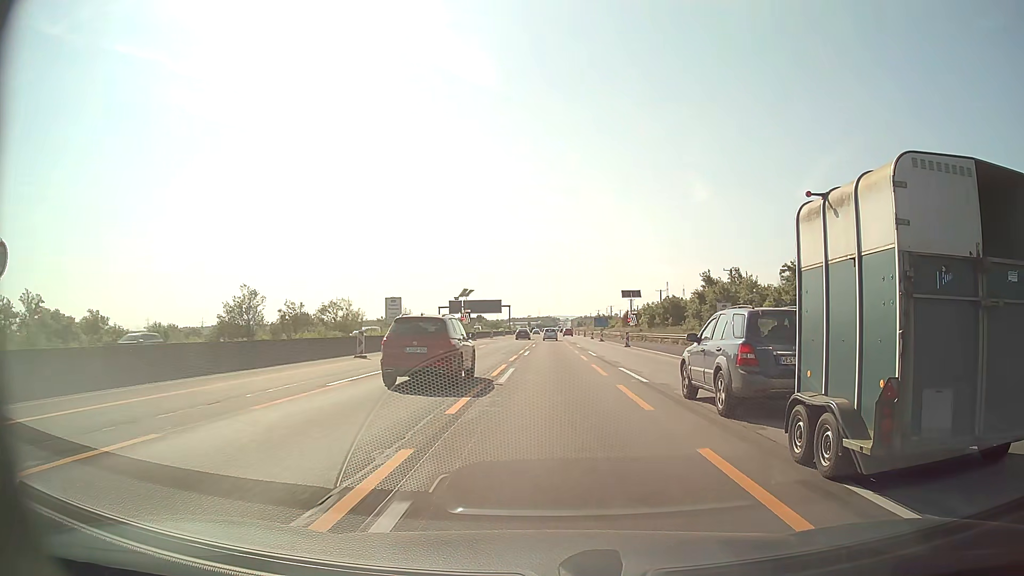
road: motorway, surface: asphalt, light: Day
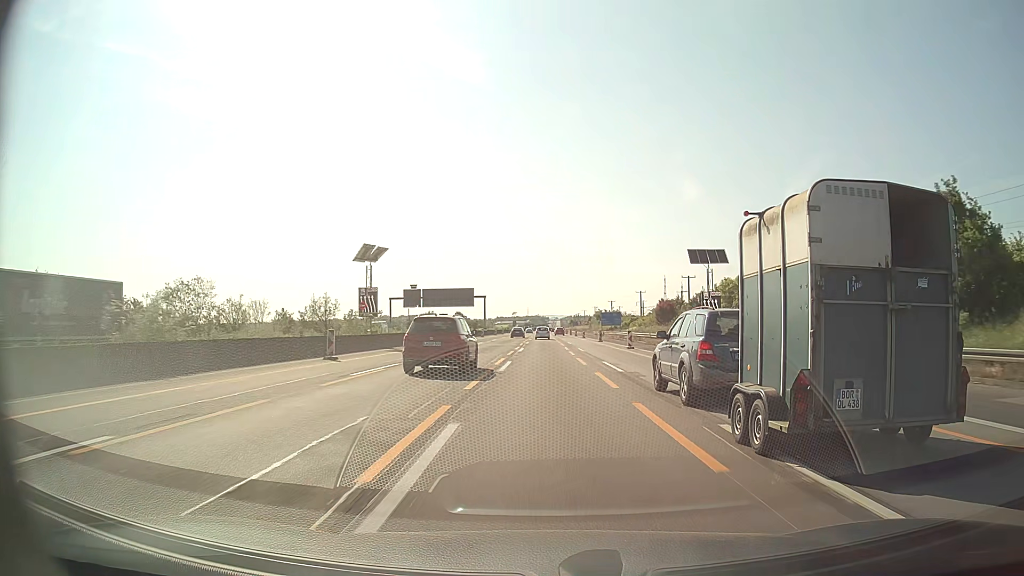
(+0.3, +49.7) m; +1°
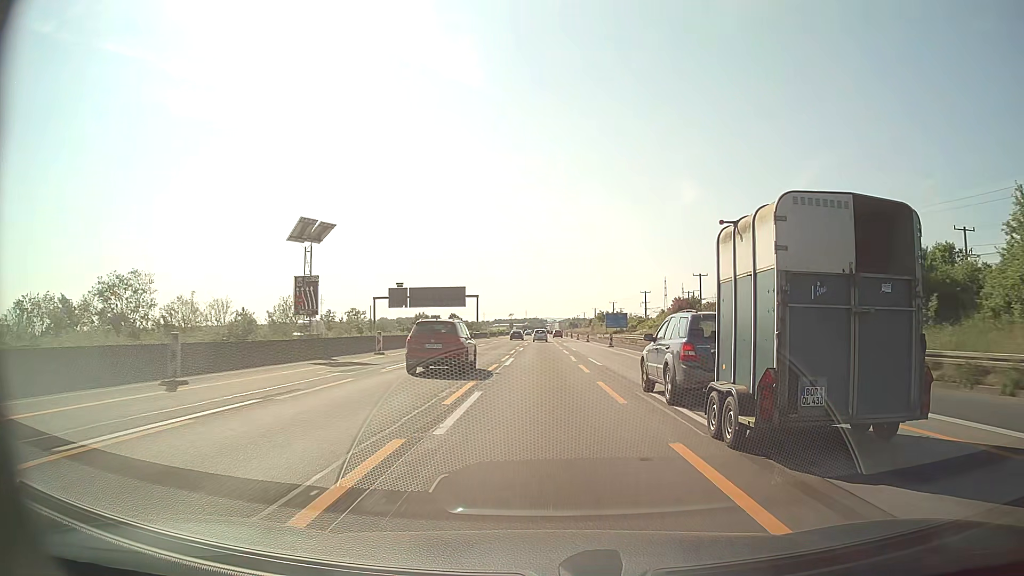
(0.0, +12.3) m; 0°
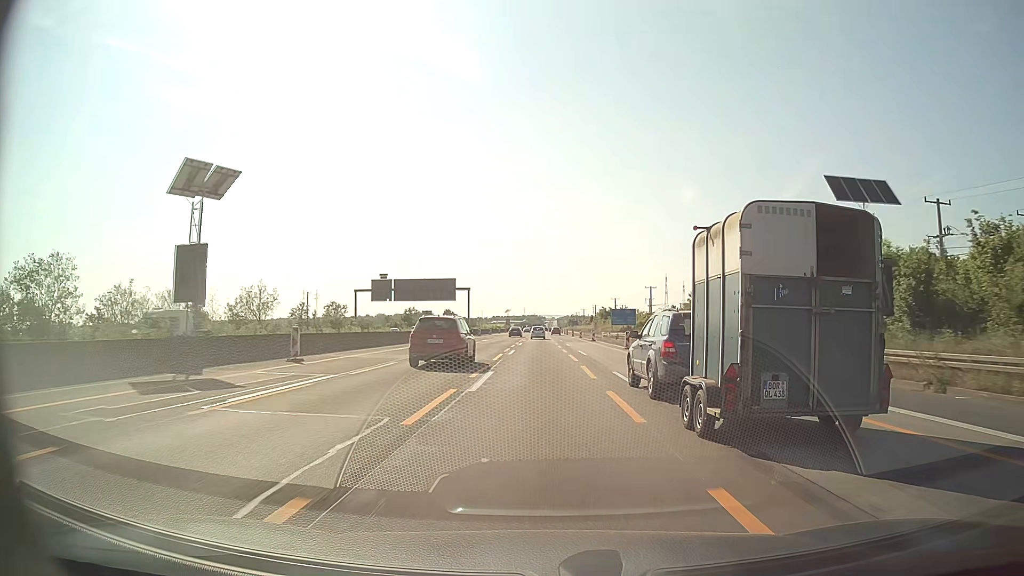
(0.0, +12.2) m; 0°
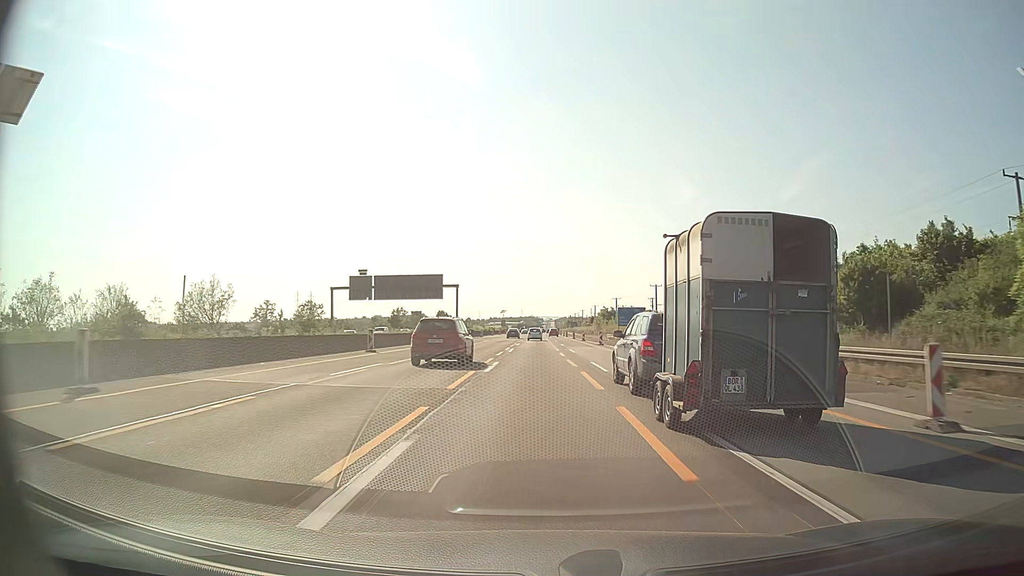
(0.0, +12.1) m; 0°
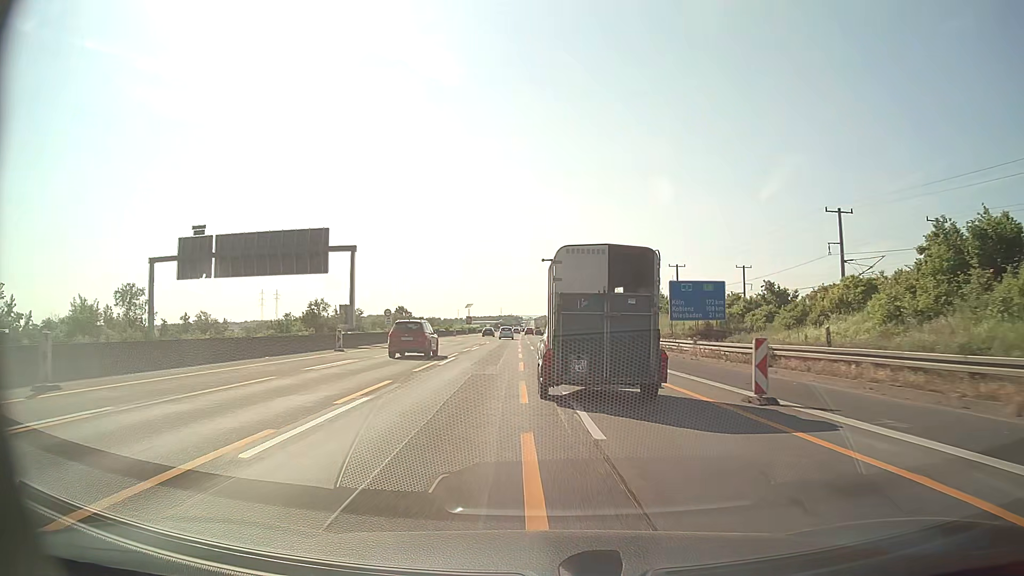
(+0.7, +47.9) m; +2°
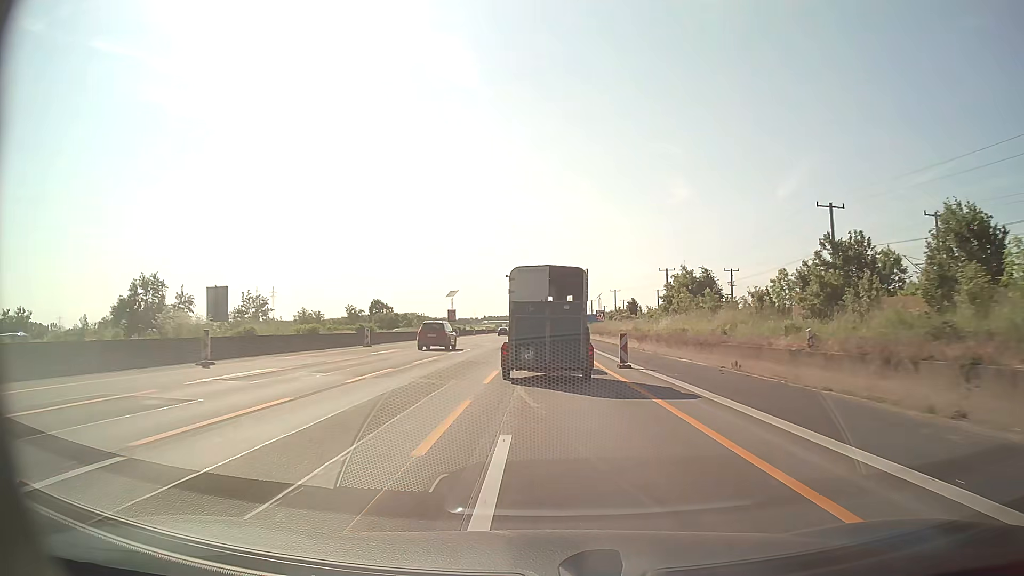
(-0.8, +59.8) m; -1°
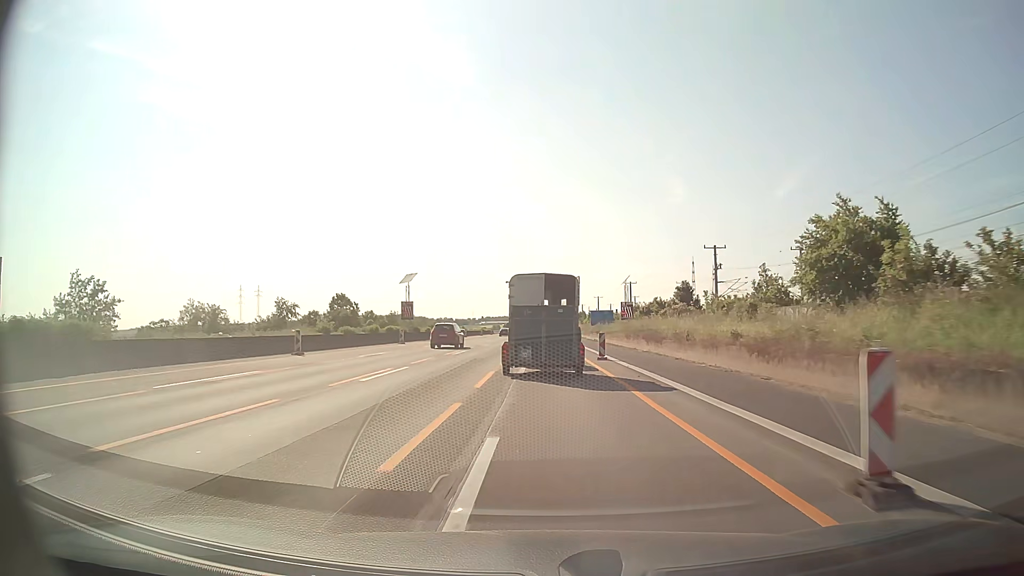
(-0.1, +36.2) m; 0°
(0, +10) (0, +20) (0, +30) (0, +40) (0, +50) (0, +60) (0, +70) (0, +80) (0, +90) (0, +100) m
